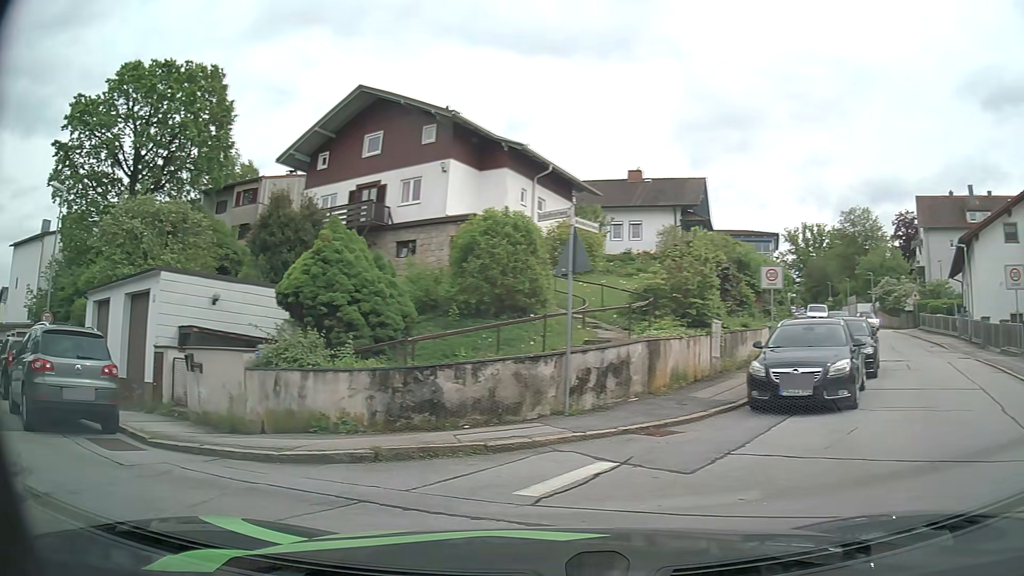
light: Day
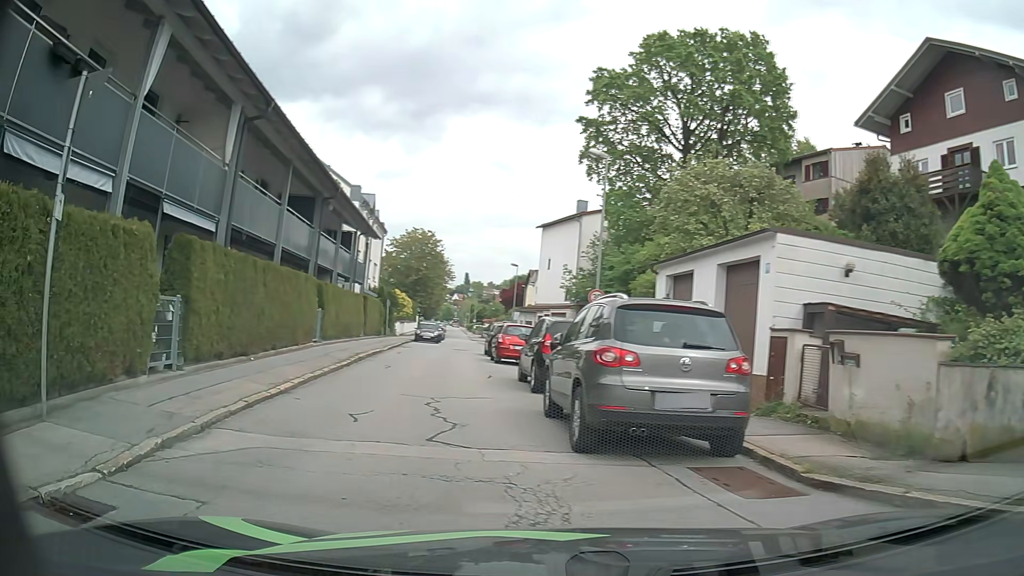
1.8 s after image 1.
(-1.5, +3.5) m; -44°
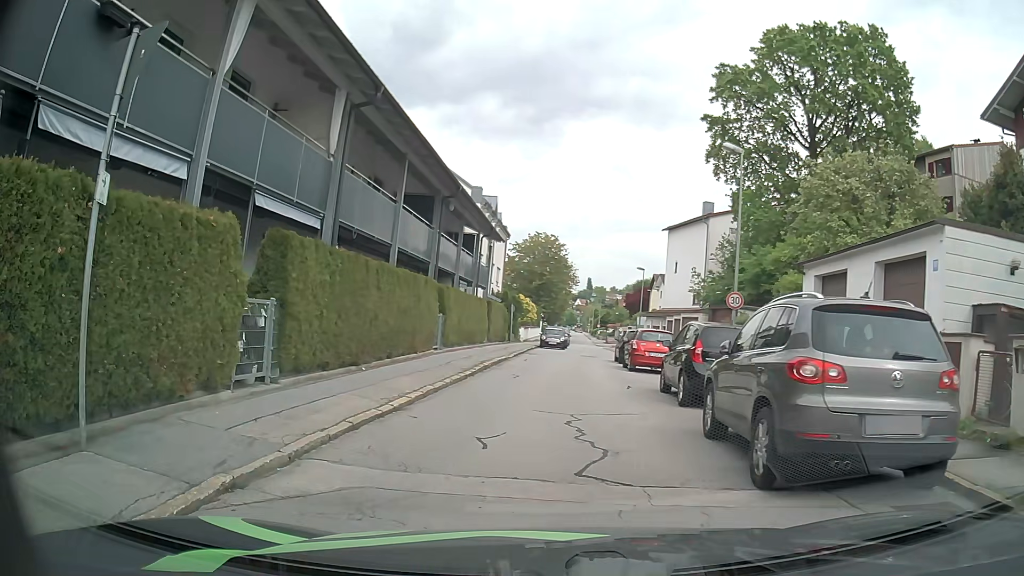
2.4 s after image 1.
(-0.2, +1.4) m; -12°
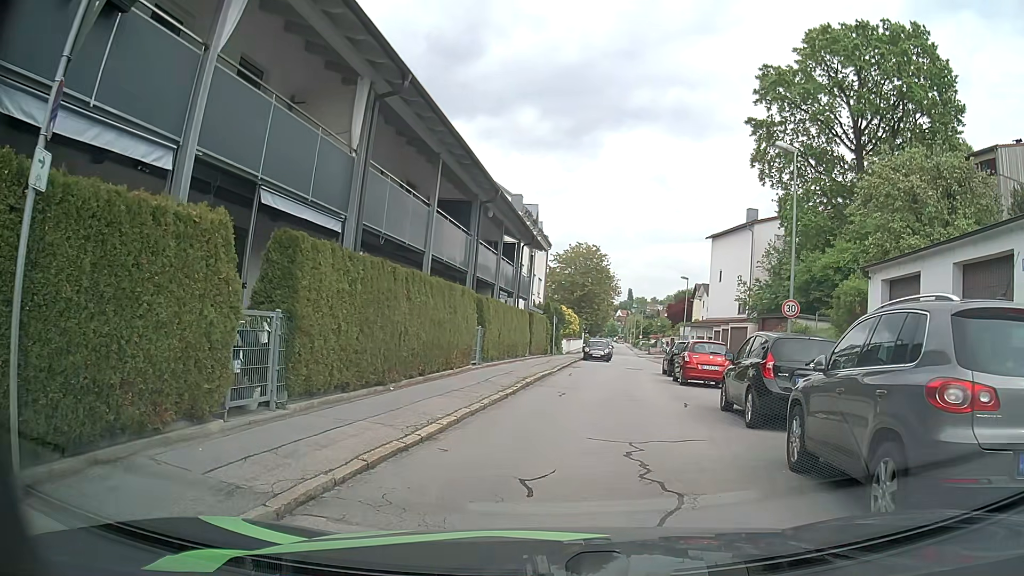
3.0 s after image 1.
(0.0, +1.4) m; -3°
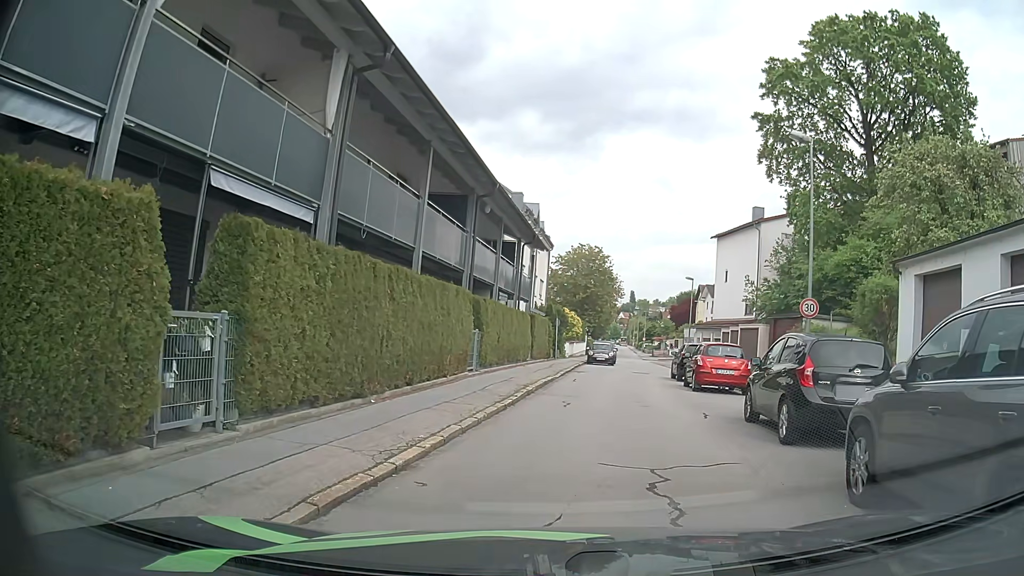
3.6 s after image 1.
(0.0, +1.5) m; -2°
